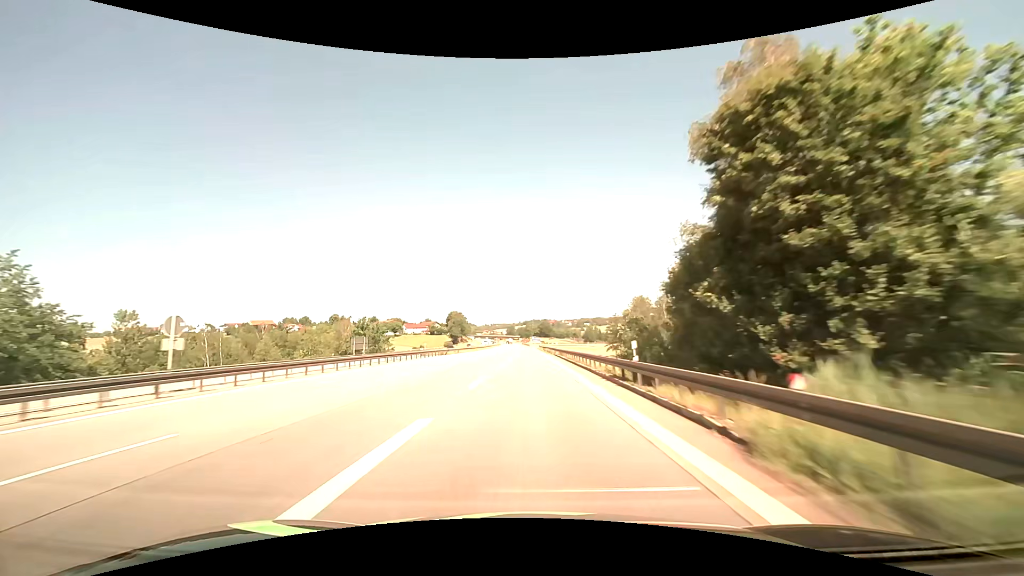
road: motorway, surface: asphalt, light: Day
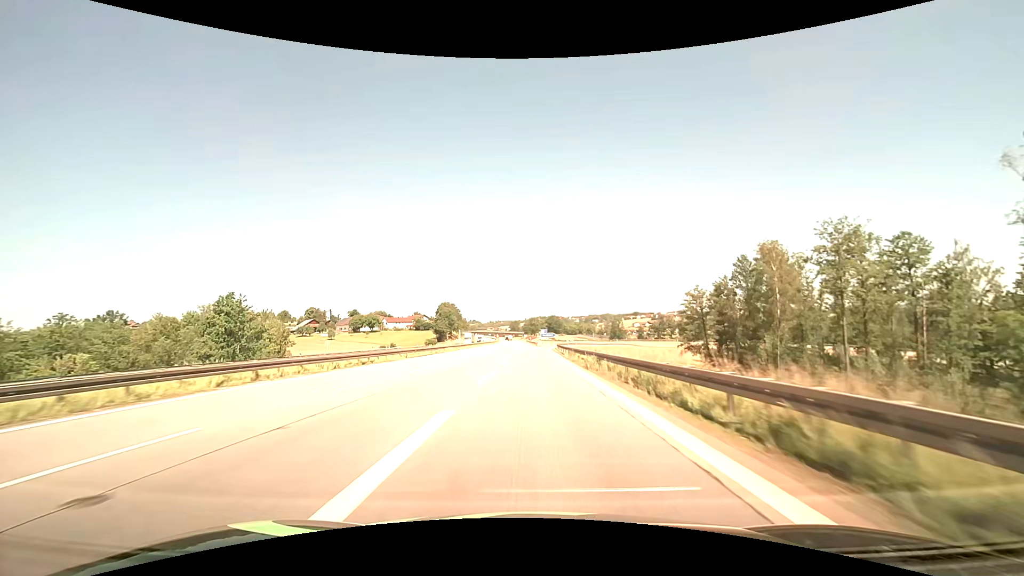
(-0.8, +70.8) m; -1°
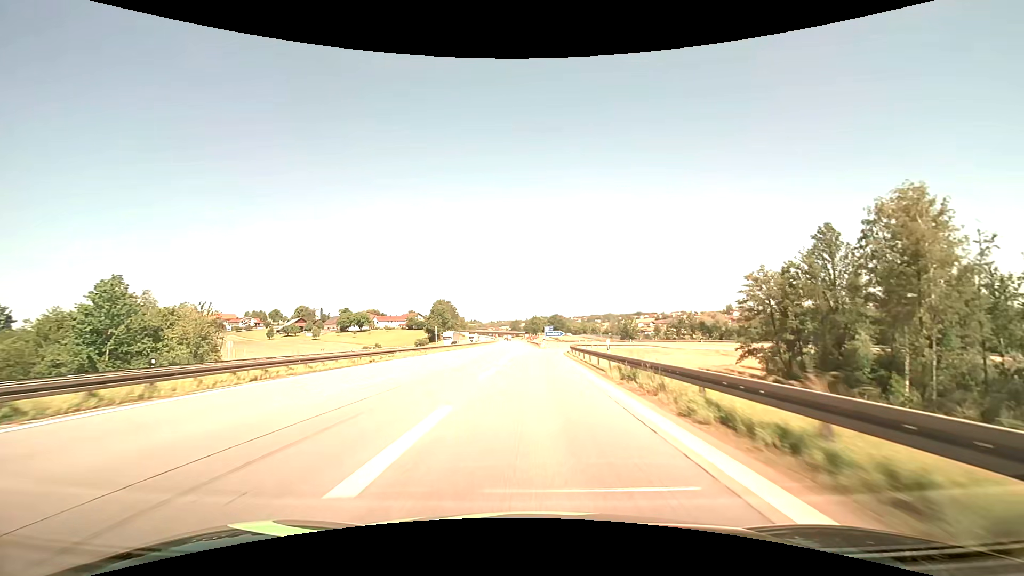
(0.0, +23.1) m; 0°
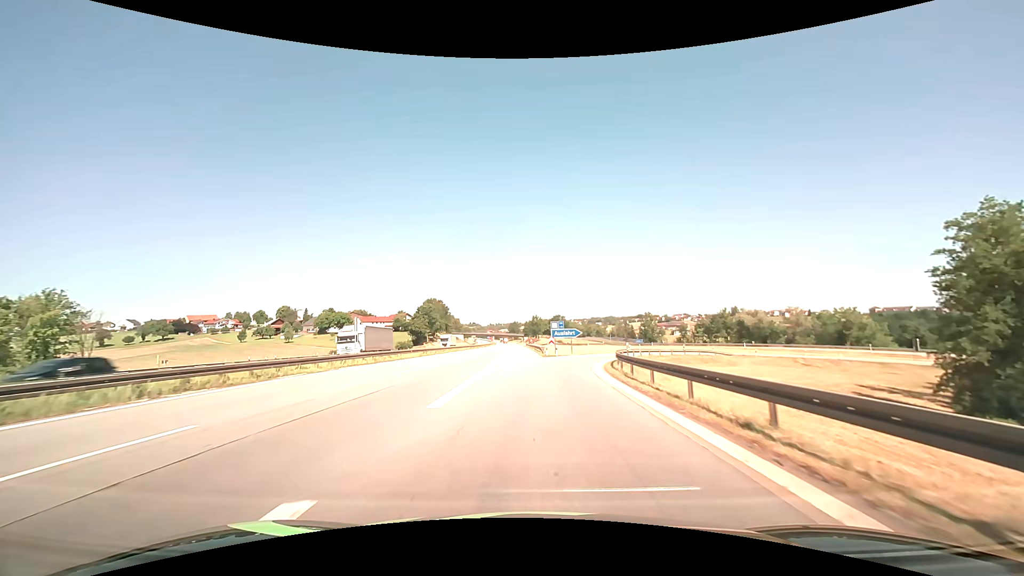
(0.0, +29.8) m; 0°
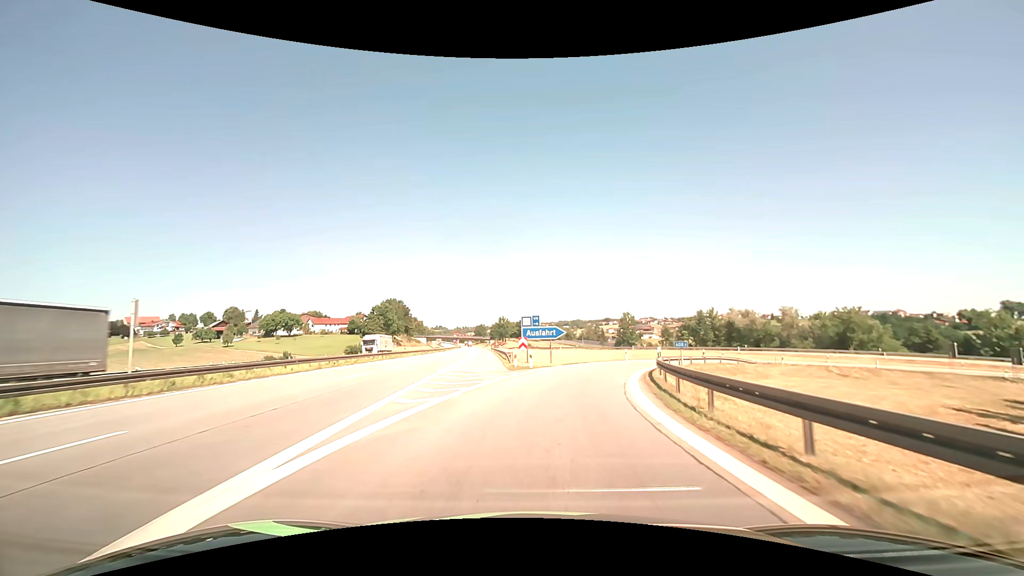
(+0.3, +17.5) m; +4°
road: motorway_link
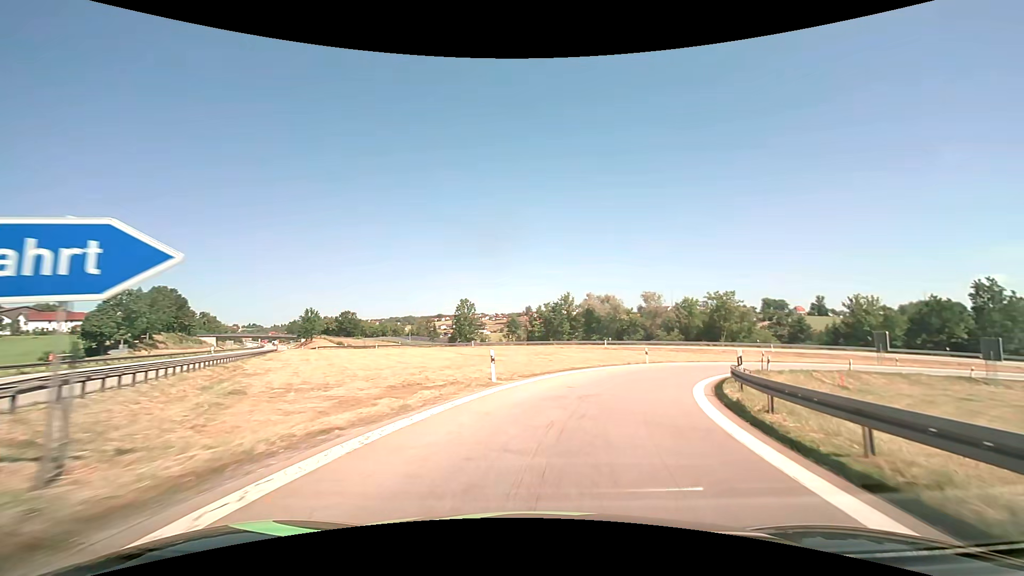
(+4.2, +32.6) m; +19°
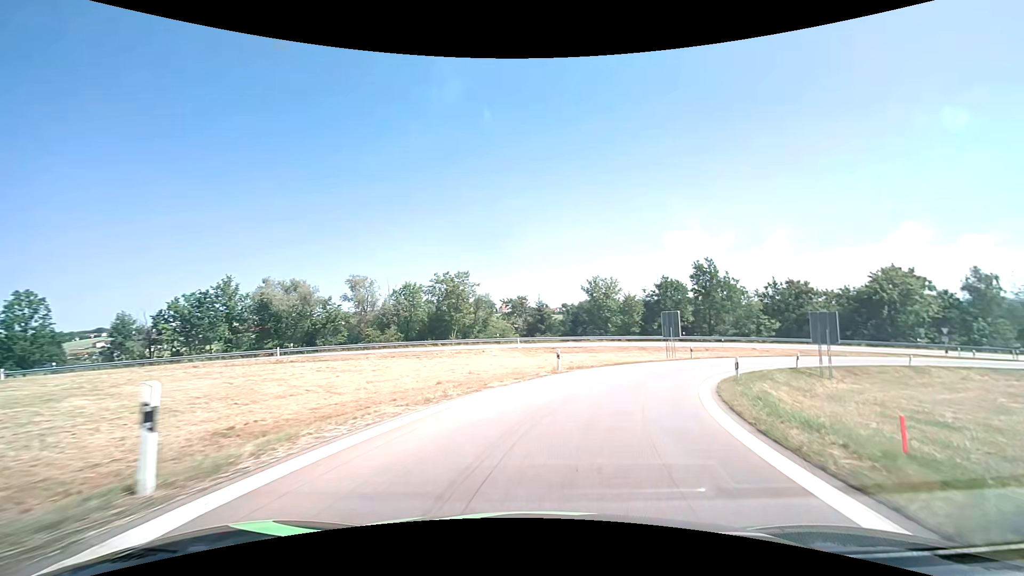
(+7.6, +28.3) m; +31°
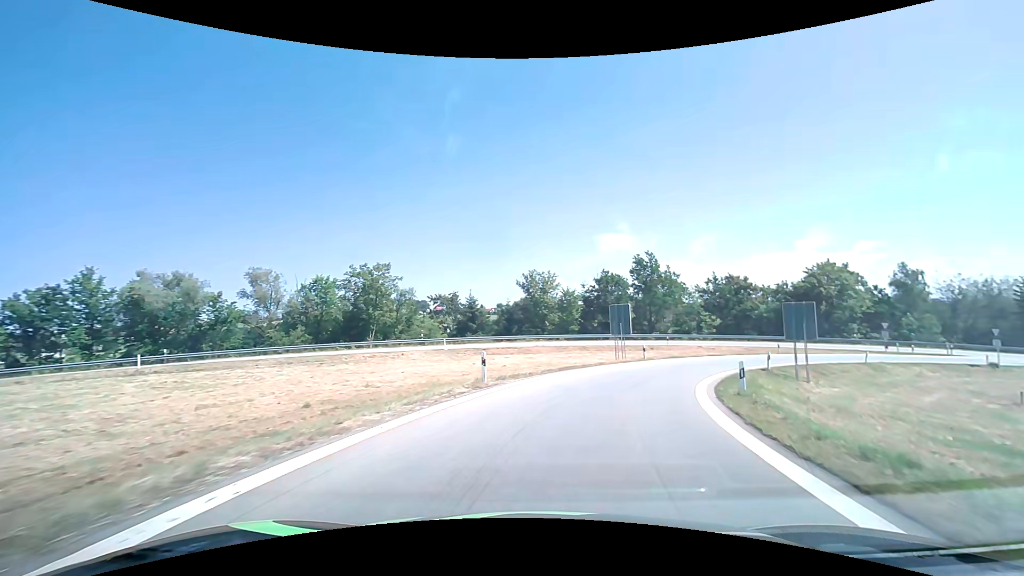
(+0.5, +6.9) m; +8°
(+1, +10) (+4, +20) (+8, +28) (+14, +36) (+22, +43) (+30, +48) (+39, +52) (+49, +53) (+59, +53) (+69, +51) m
